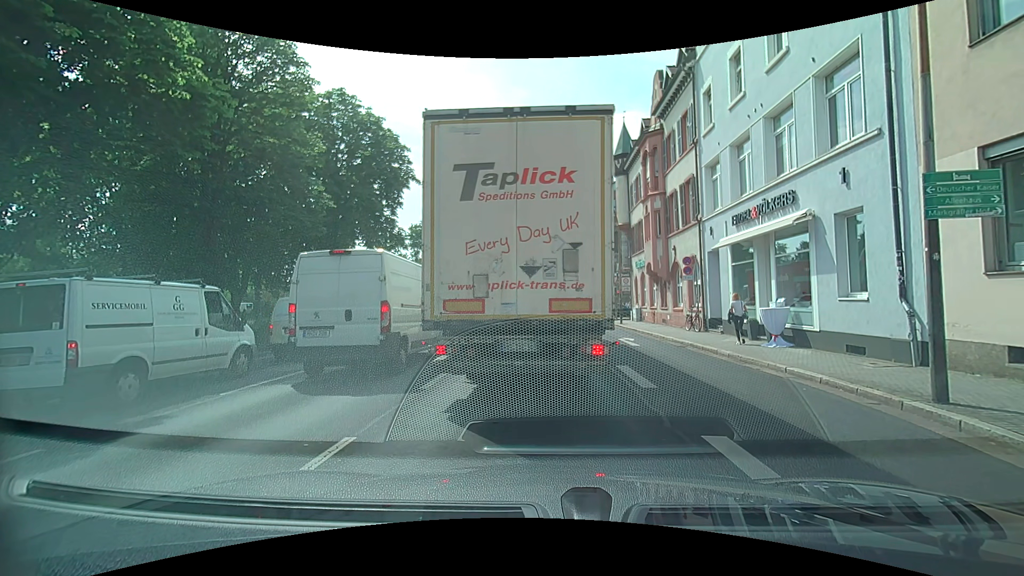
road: primary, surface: asphalt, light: Day
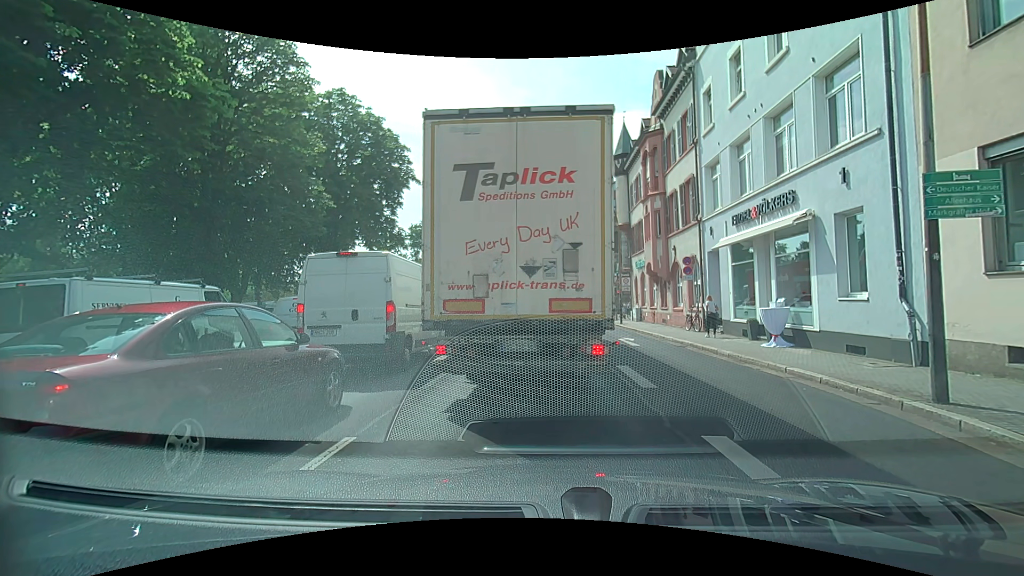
(0.0, 0.0) m; 0°
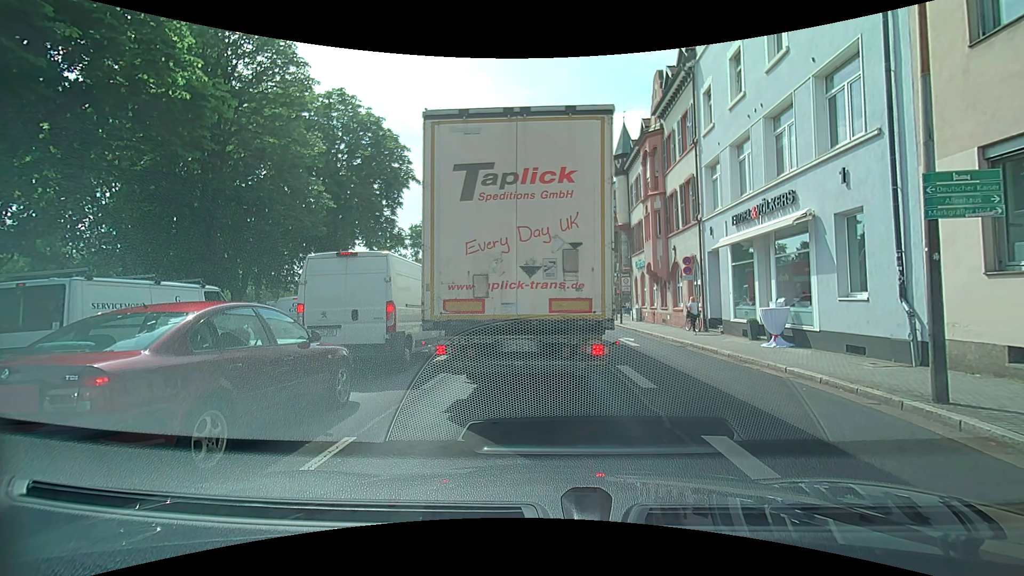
(0.0, 0.0) m; 0°
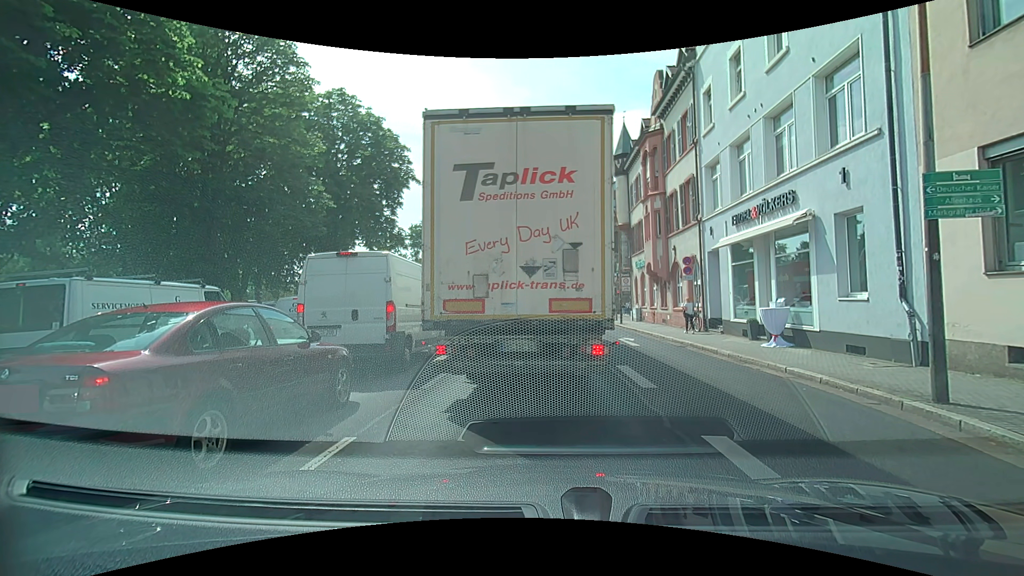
(0.0, 0.0) m; 0°
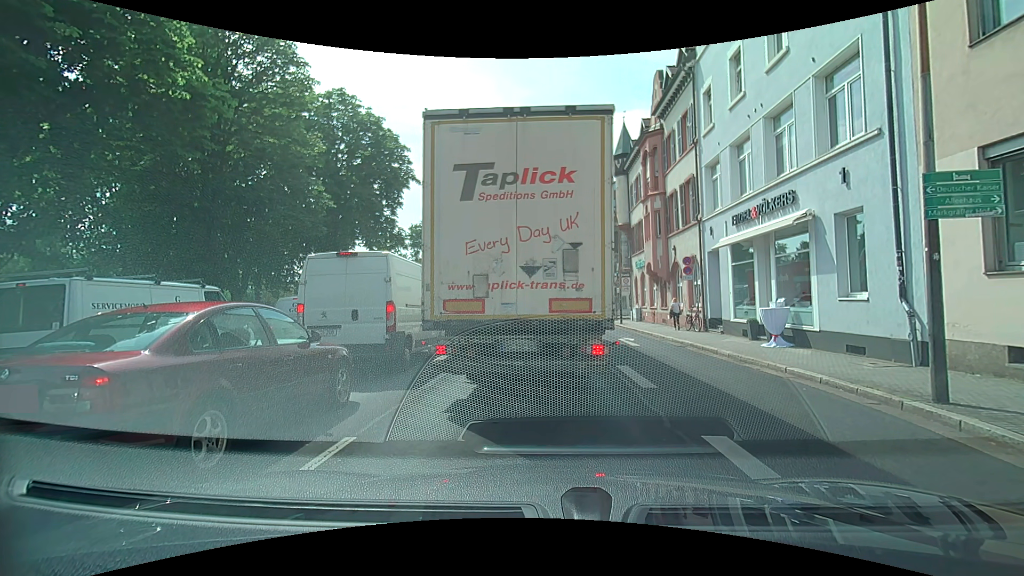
(0.0, 0.0) m; 0°
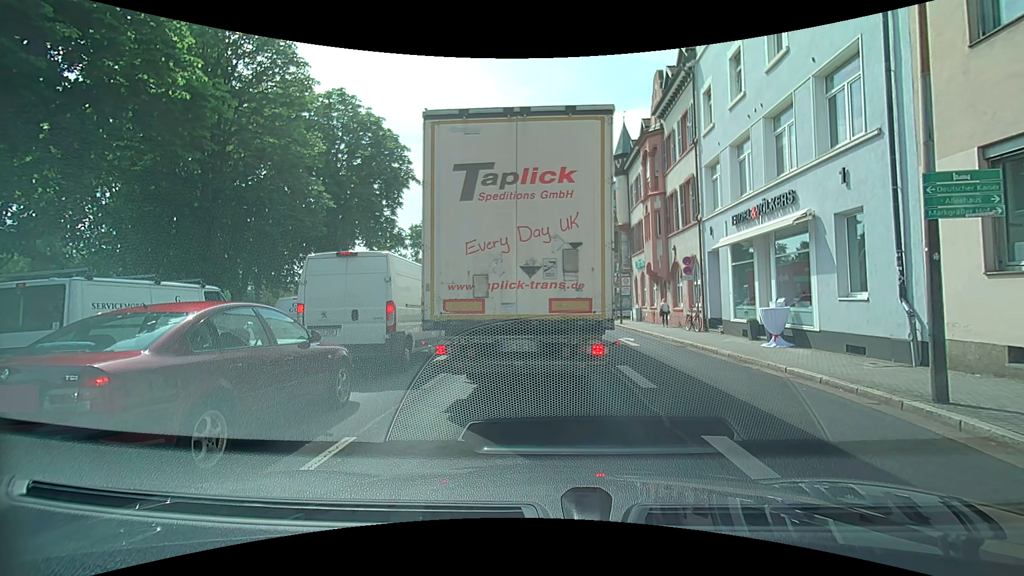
(0.0, 0.0) m; 0°
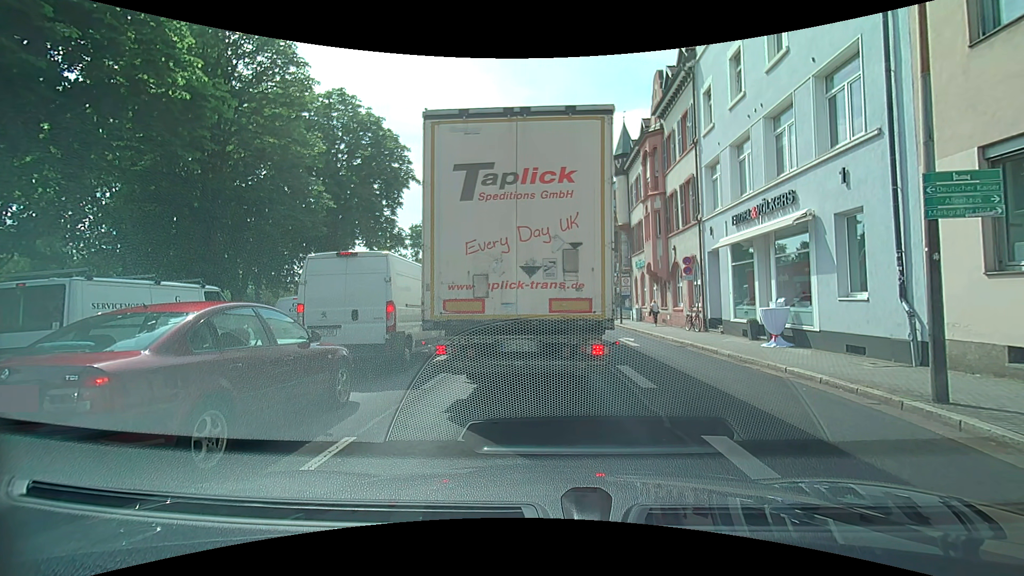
(0.0, 0.0) m; 0°
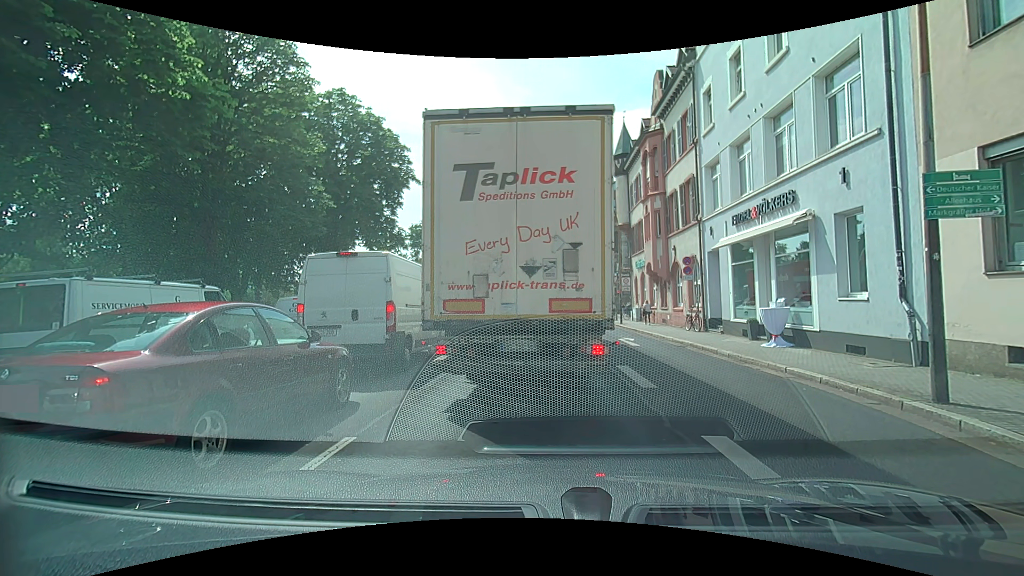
(0.0, 0.0) m; 0°
(0, +10) (0, +20) (0, +30) (0, +40) (0, +50) (0, +60) (0, +70) (0, +80) (0, +90) (0, +100) m
